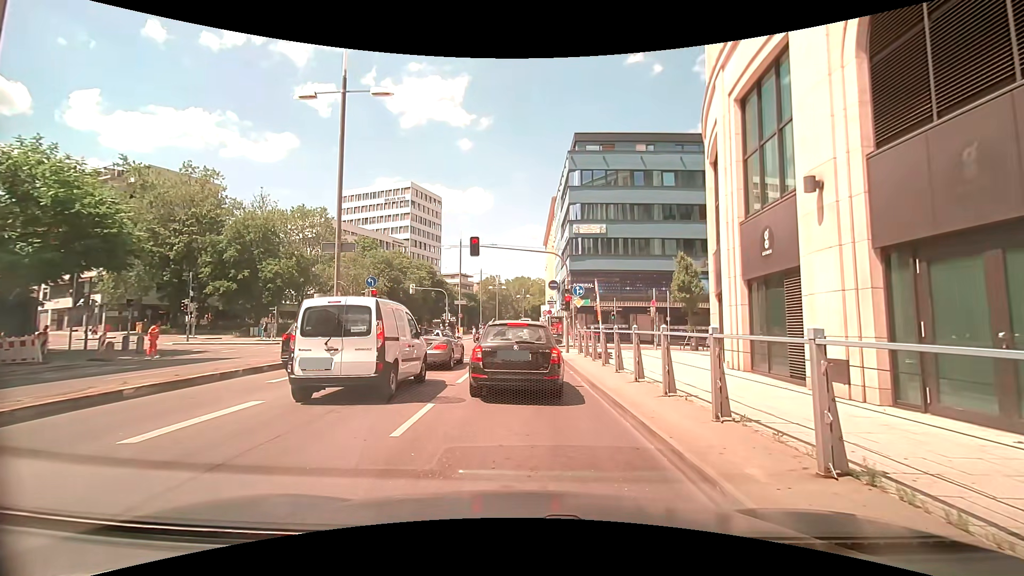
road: primary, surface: asphalt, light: Day
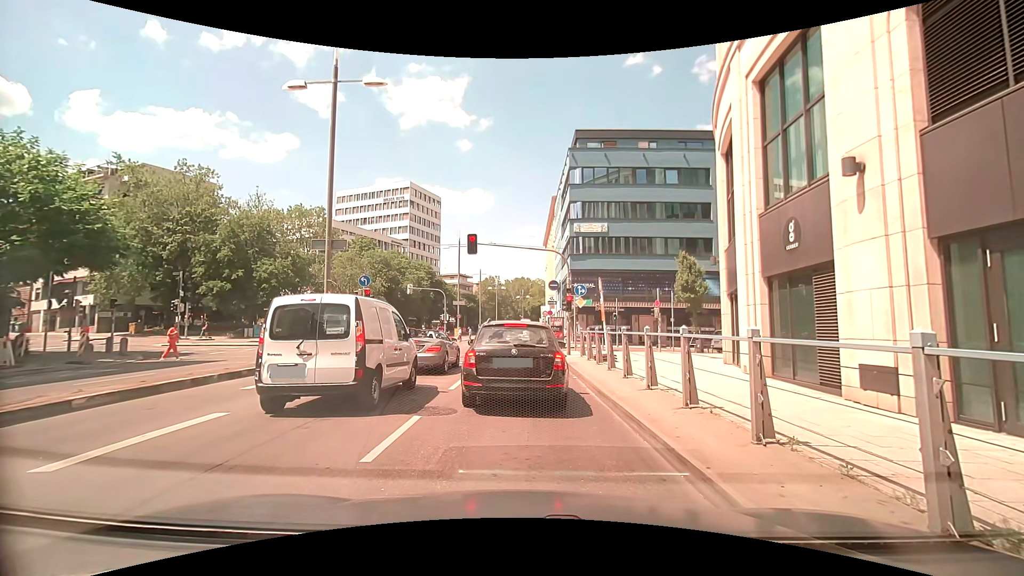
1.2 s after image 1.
(0.0, +1.0) m; 0°
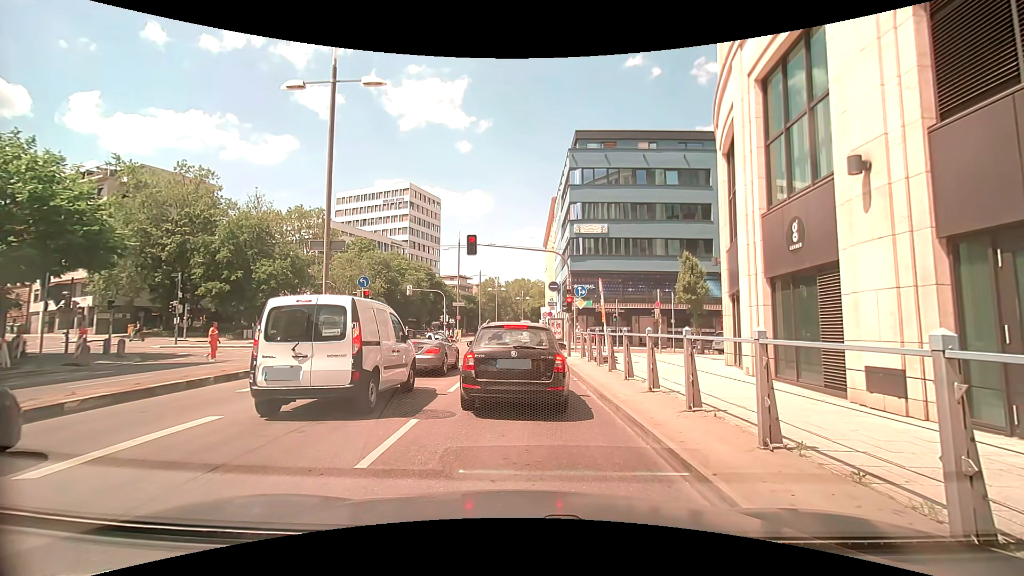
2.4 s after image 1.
(0.0, +0.2) m; 0°
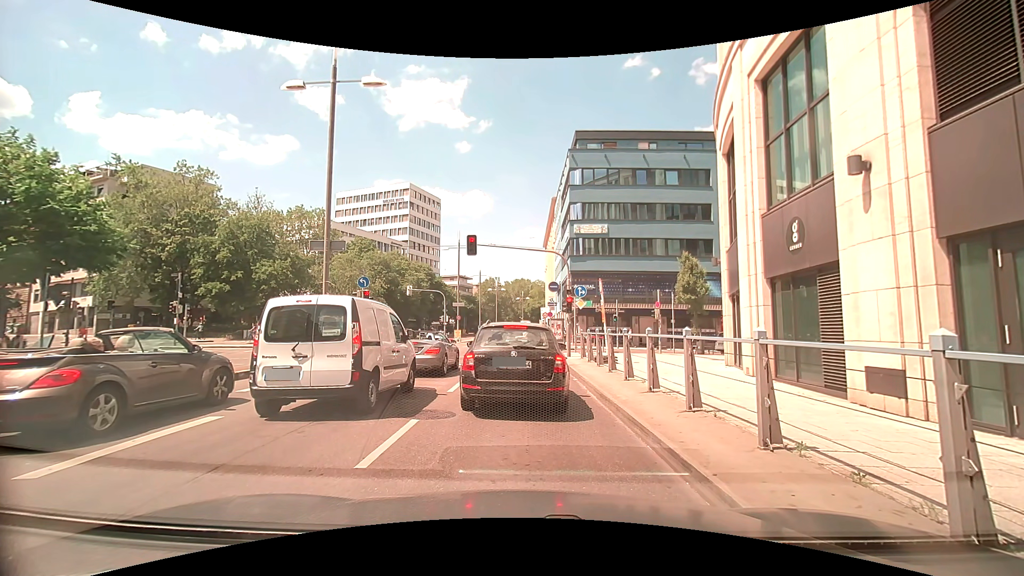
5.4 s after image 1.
(0.0, +0.1) m; 0°
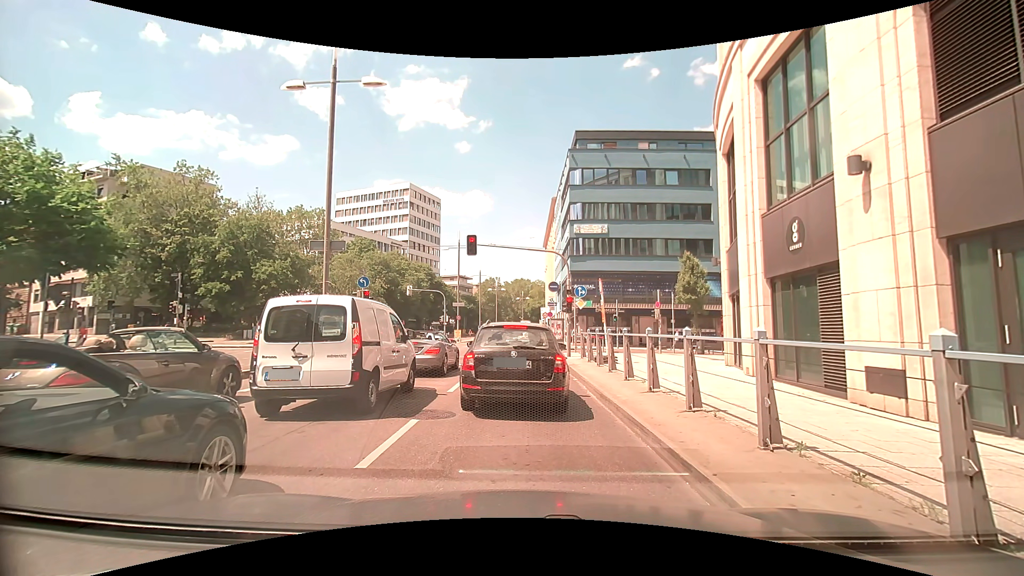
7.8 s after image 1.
(0.0, 0.0) m; 0°
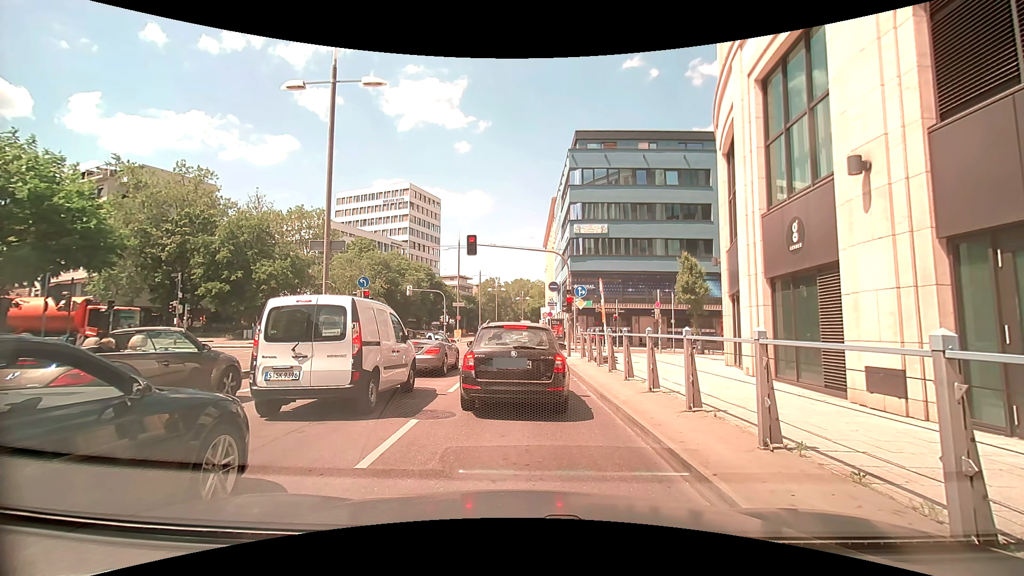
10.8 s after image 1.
(0.0, 0.0) m; 0°
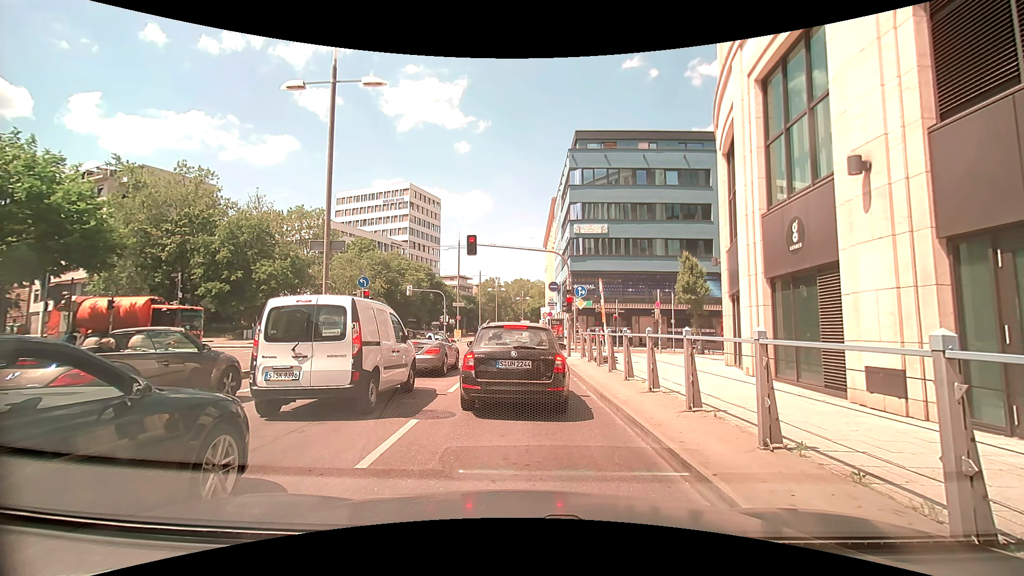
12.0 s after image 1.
(0.0, 0.0) m; 0°
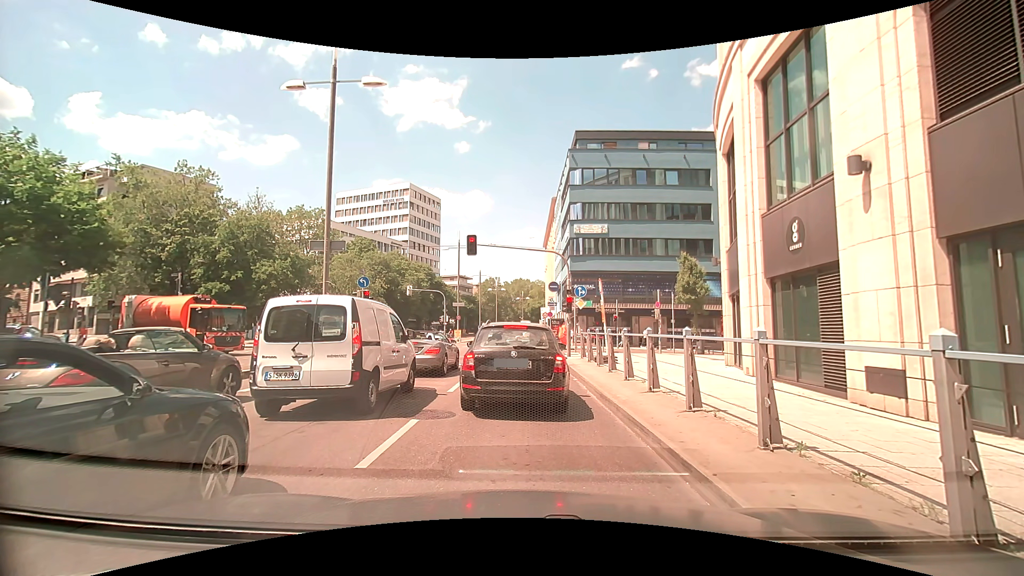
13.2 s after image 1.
(0.0, 0.0) m; 0°
